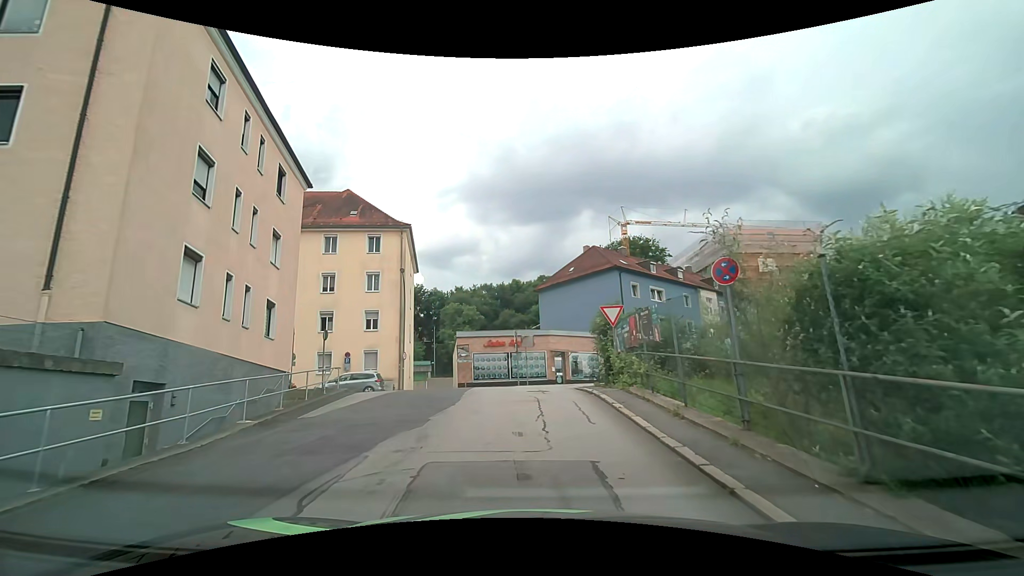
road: residential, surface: asphalt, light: Day
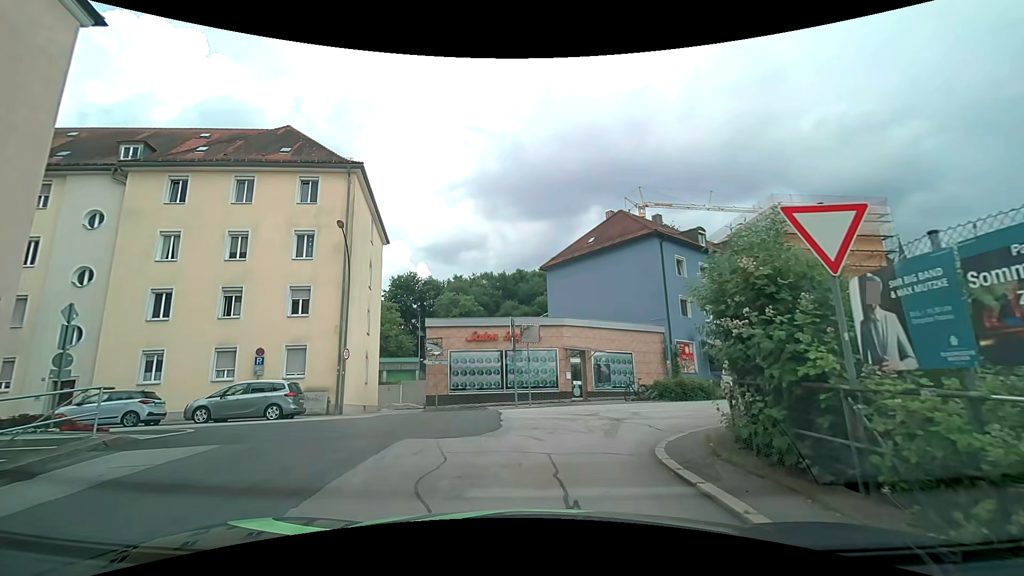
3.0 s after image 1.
(-0.1, +12.4) m; -1°
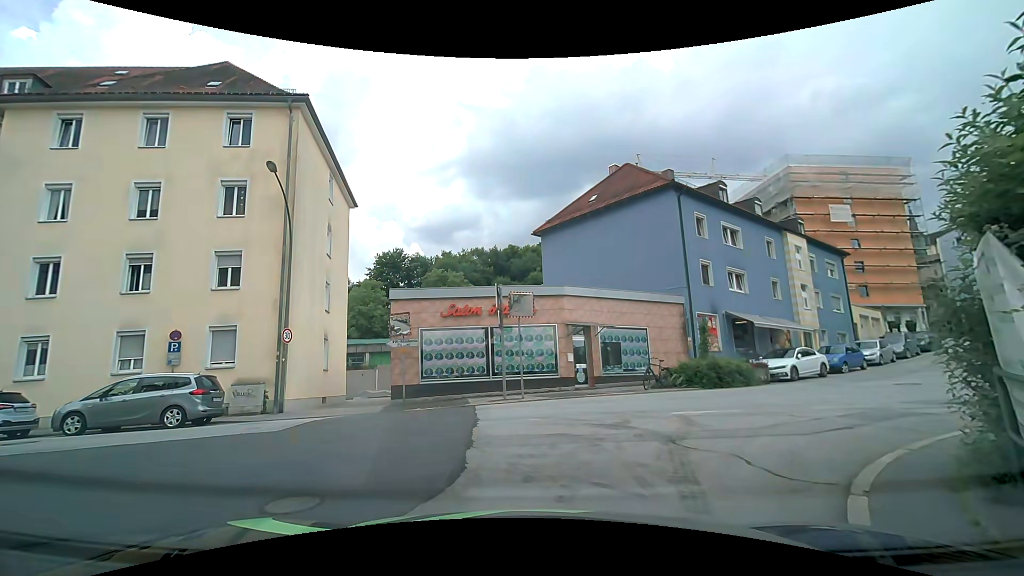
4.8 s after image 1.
(+0.1, +5.3) m; +3°
(+1, +10) (+9, +16) (+19, +16) (+28, +14) (+38, +12) (+48, +10) (+58, +8) (+68, +7) (+78, +6) (+88, +5) m
